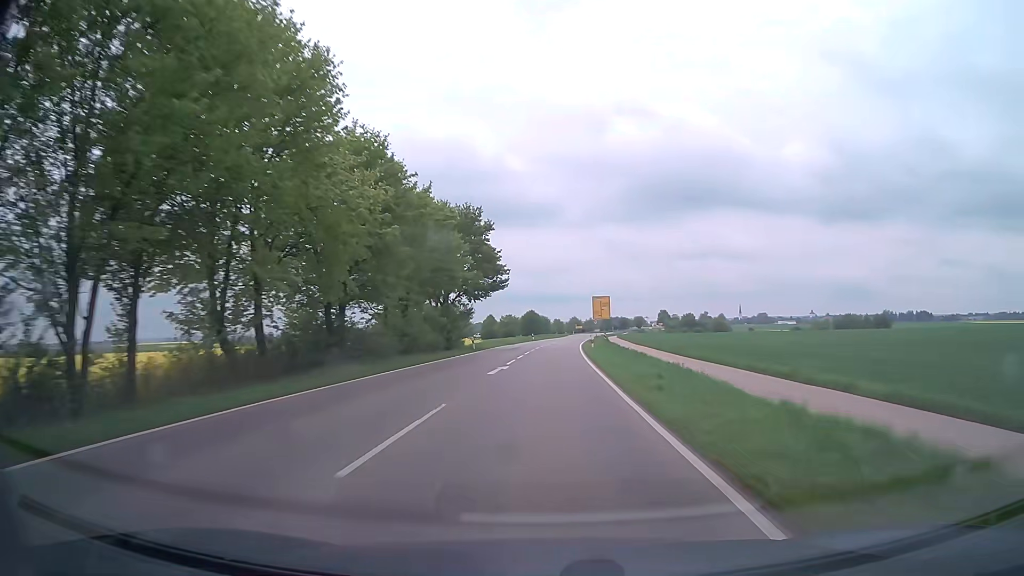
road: tertiary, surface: asphalt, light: Day
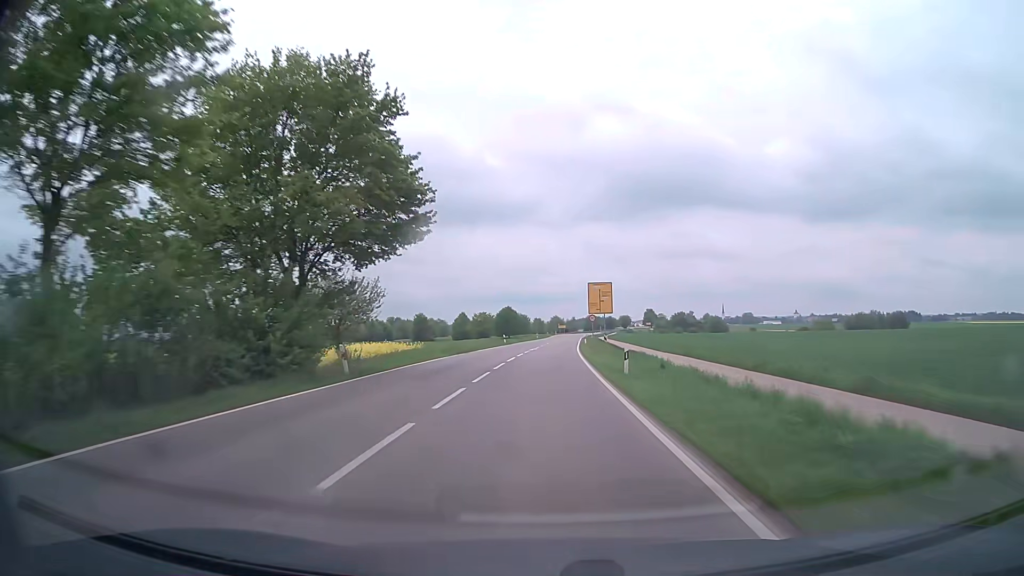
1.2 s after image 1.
(+0.5, +27.6) m; +2°
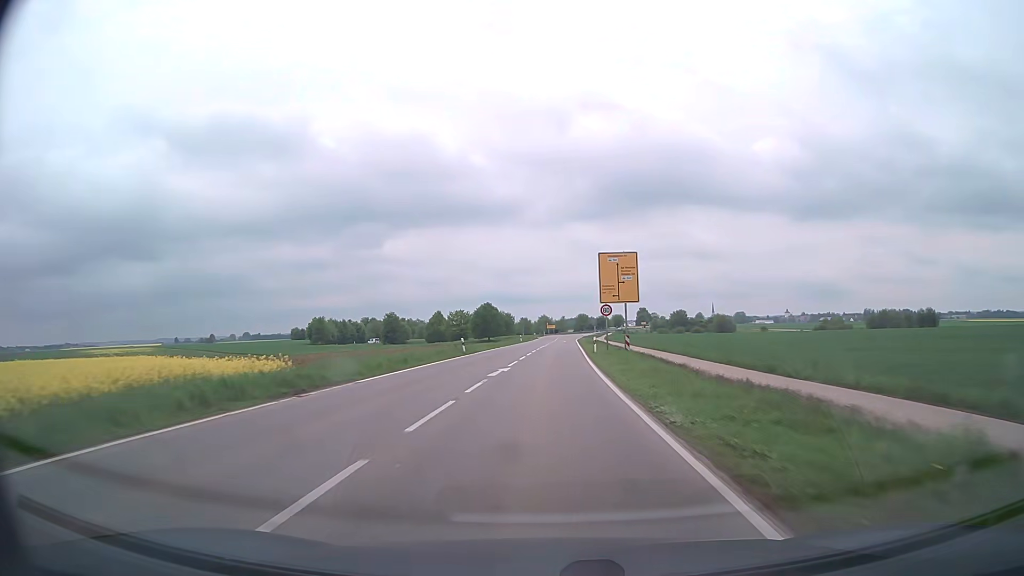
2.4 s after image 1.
(+0.3, +26.8) m; +1°
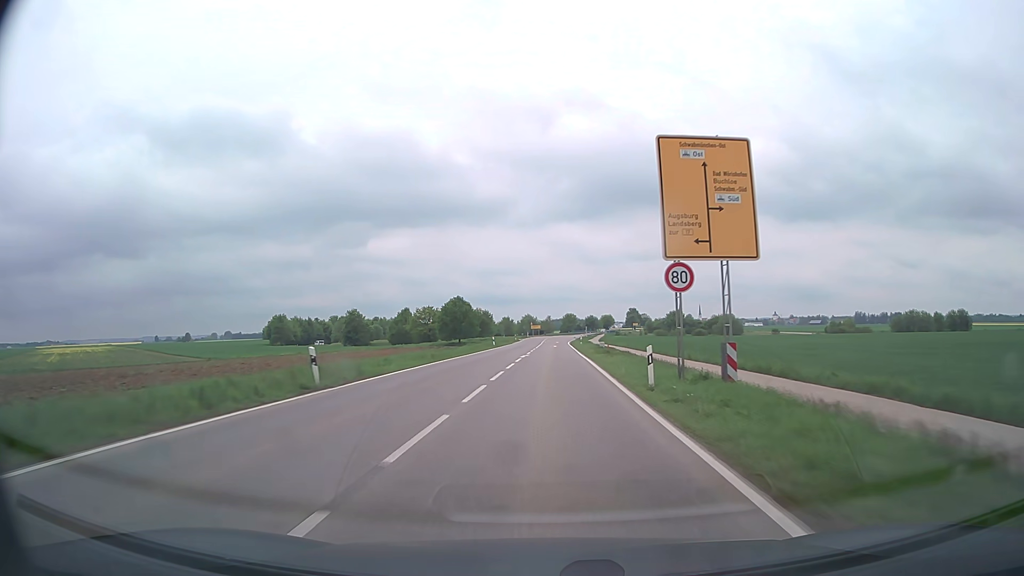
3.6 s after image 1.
(+0.2, +26.2) m; +1°
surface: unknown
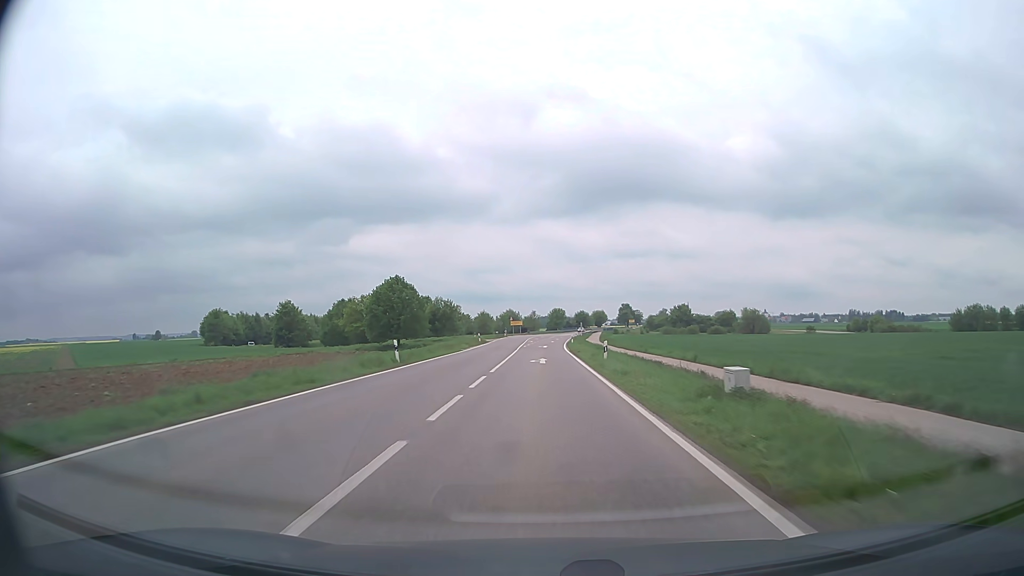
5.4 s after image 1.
(+0.5, +38.7) m; +1°
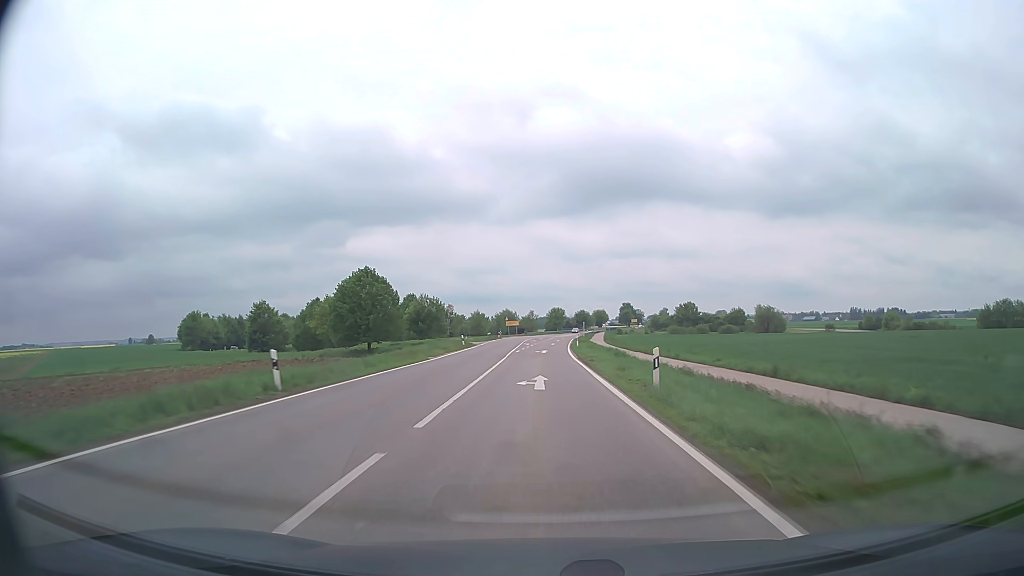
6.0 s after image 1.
(0.0, +12.8) m; 0°
